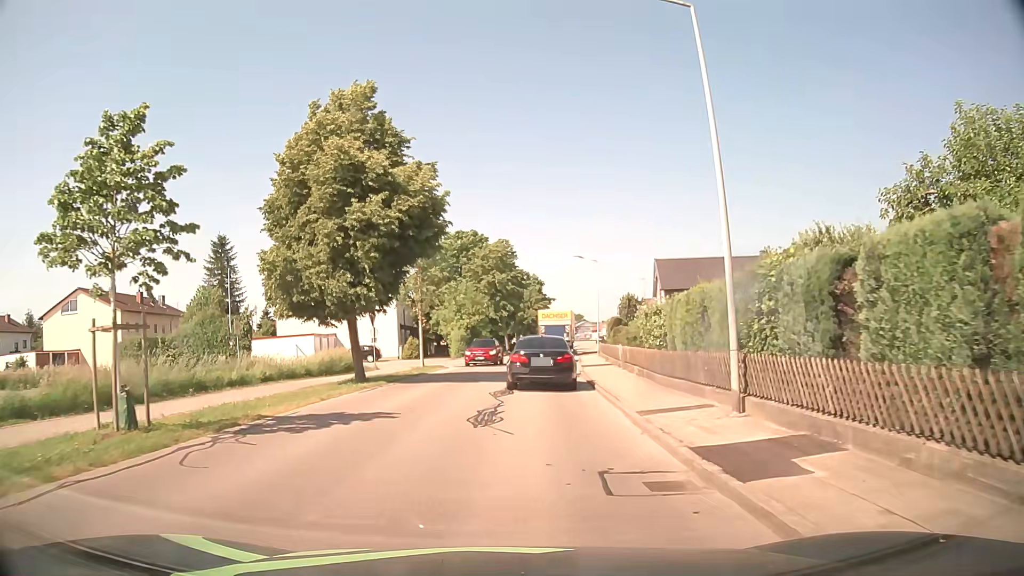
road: unclassified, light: Day
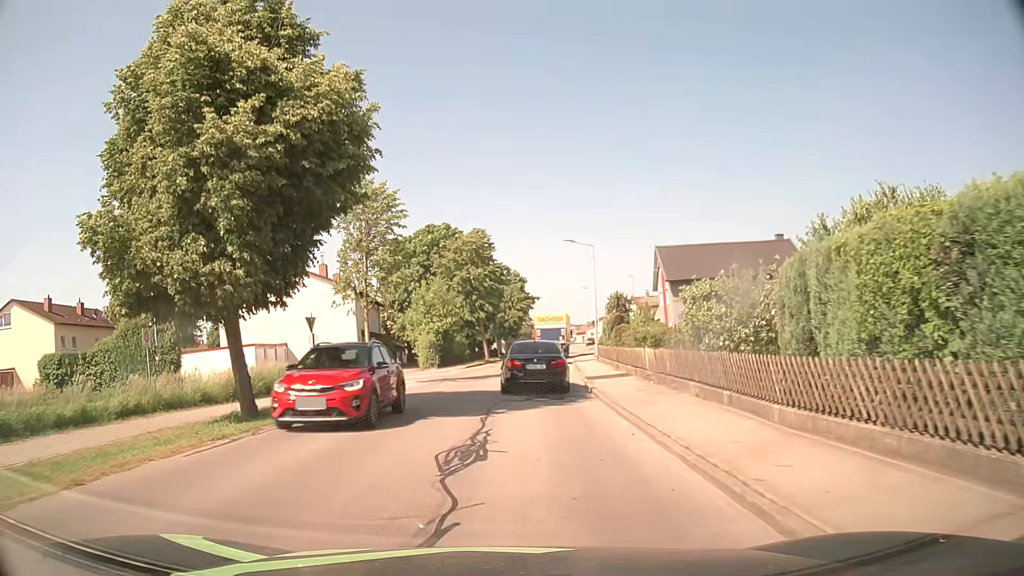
(+0.2, +9.0) m; +2°
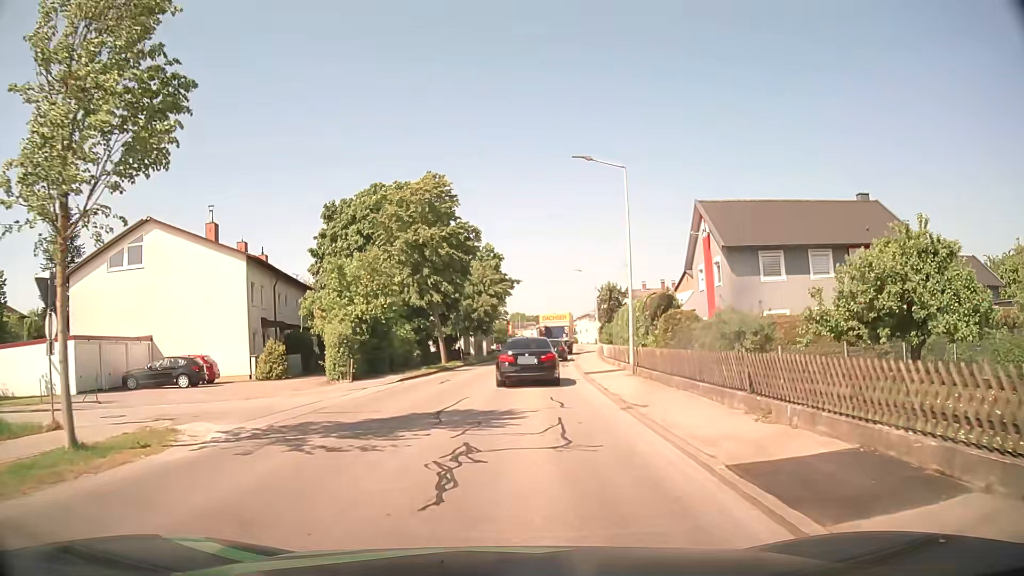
(+0.1, +18.1) m; +1°
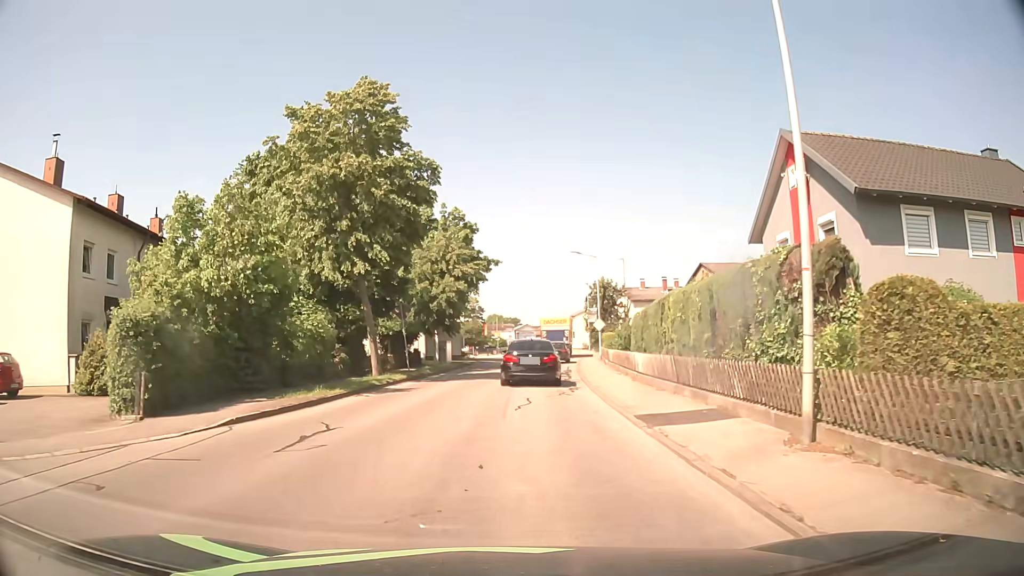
(+0.4, +14.4) m; +3°
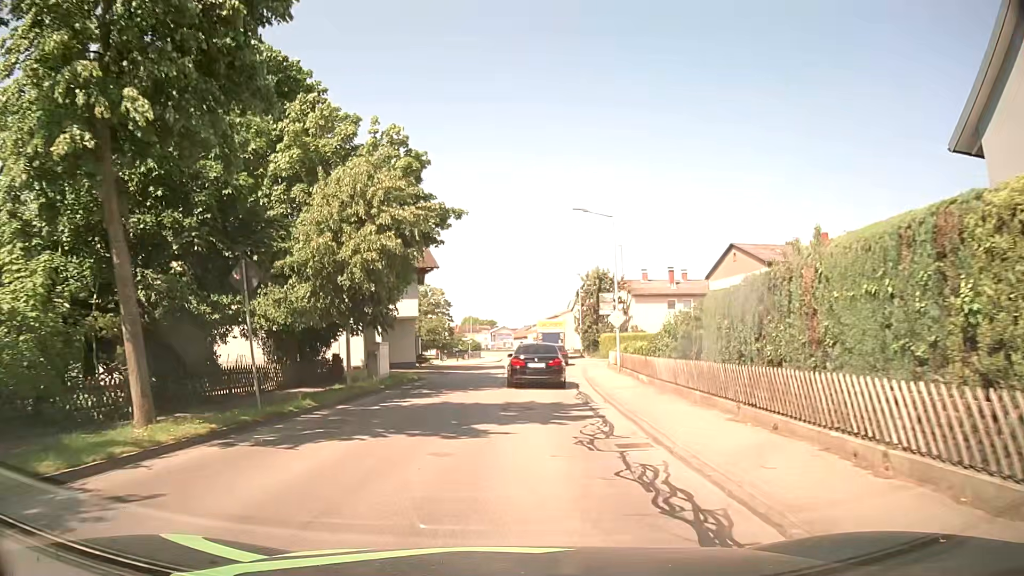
(+0.2, +15.2) m; +2°
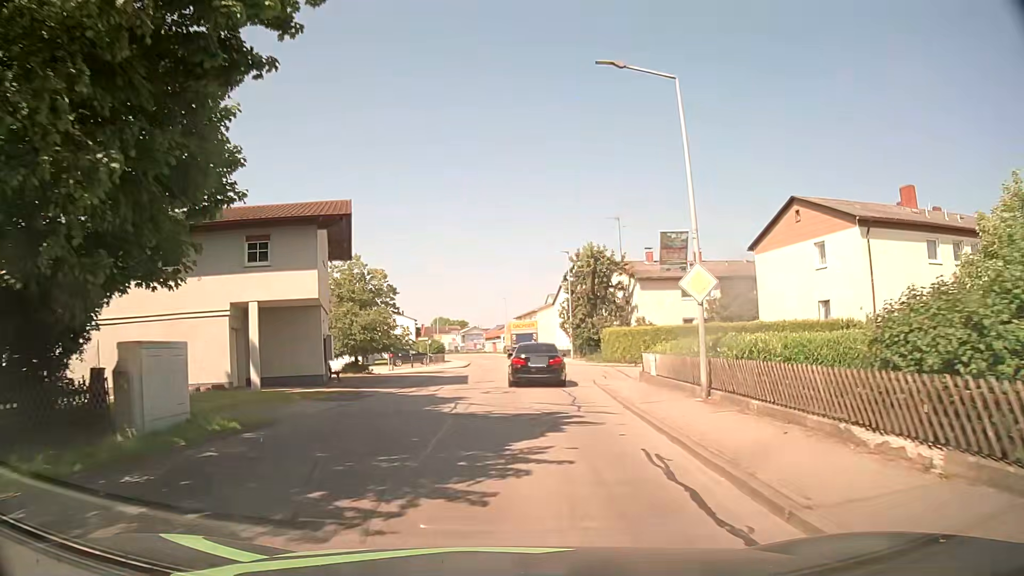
(+0.3, +15.9) m; +2°
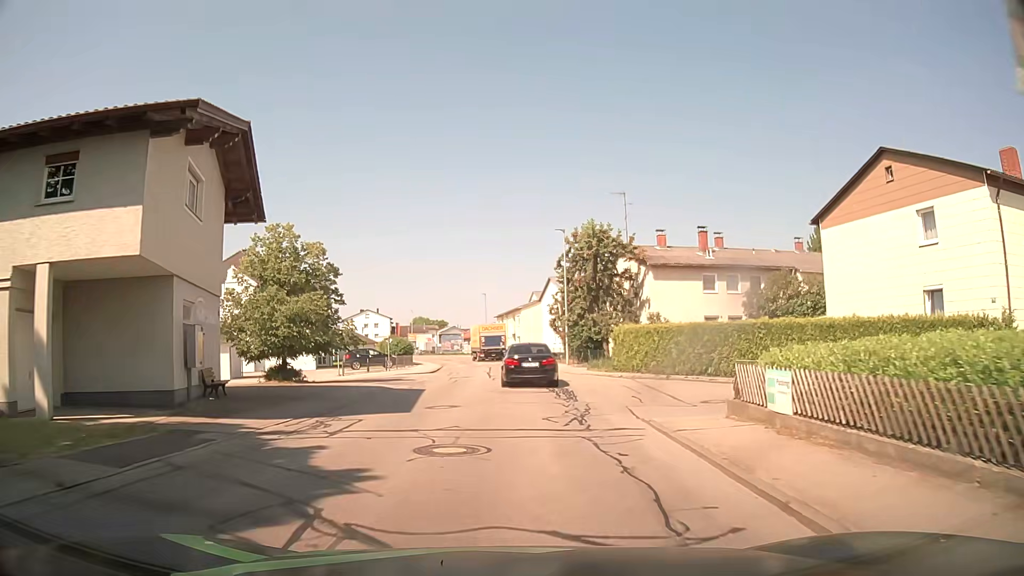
(+0.2, +10.9) m; +2°
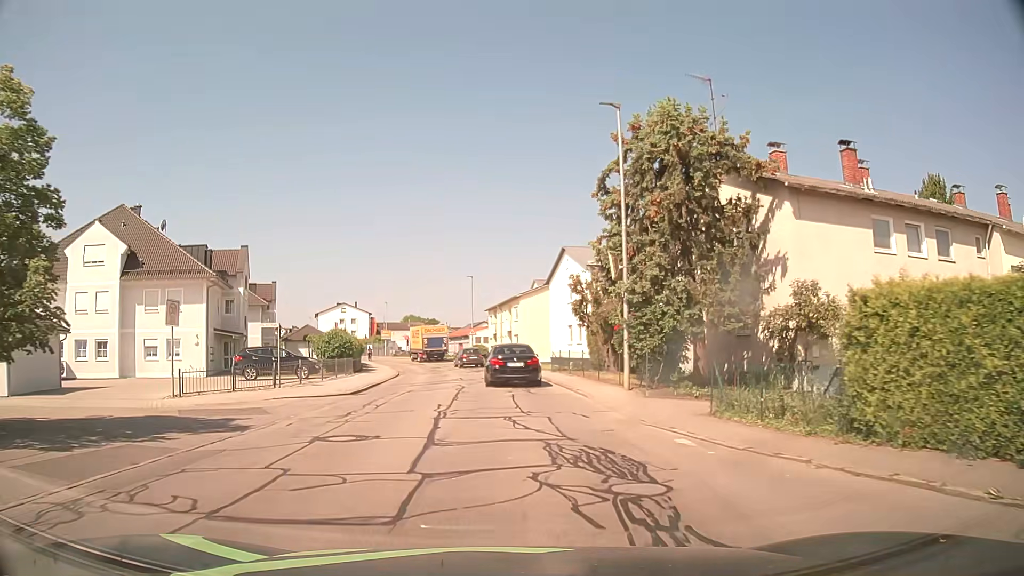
(+0.3, +22.4) m; 0°
(0, +10) (0, +20) (-1, +30) (-1, +40) (-3, +50) (-5, +60) (-7, +69) (-10, +79) (-14, +88) (-18, +97) m
